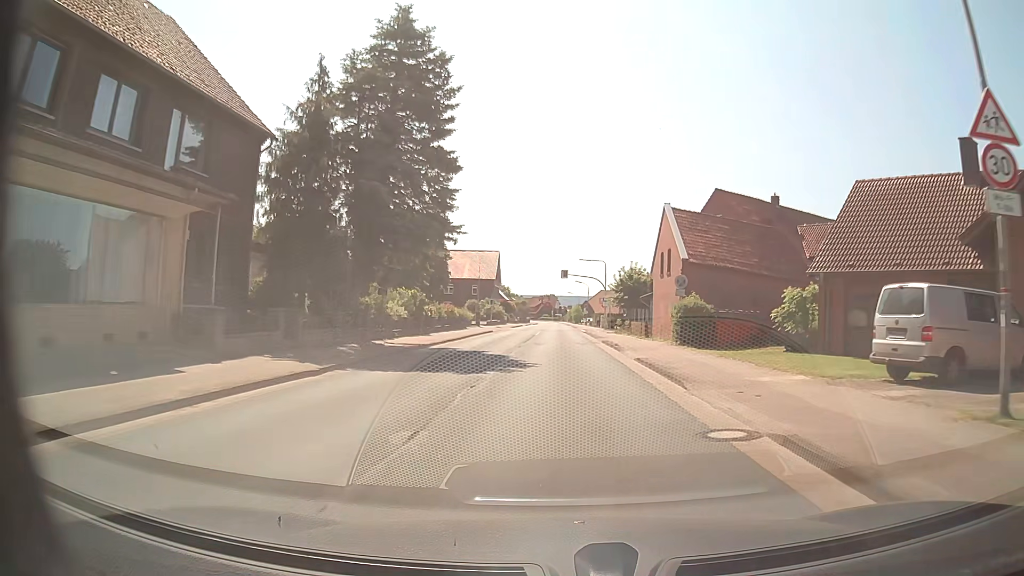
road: secondary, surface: asphalt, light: Day
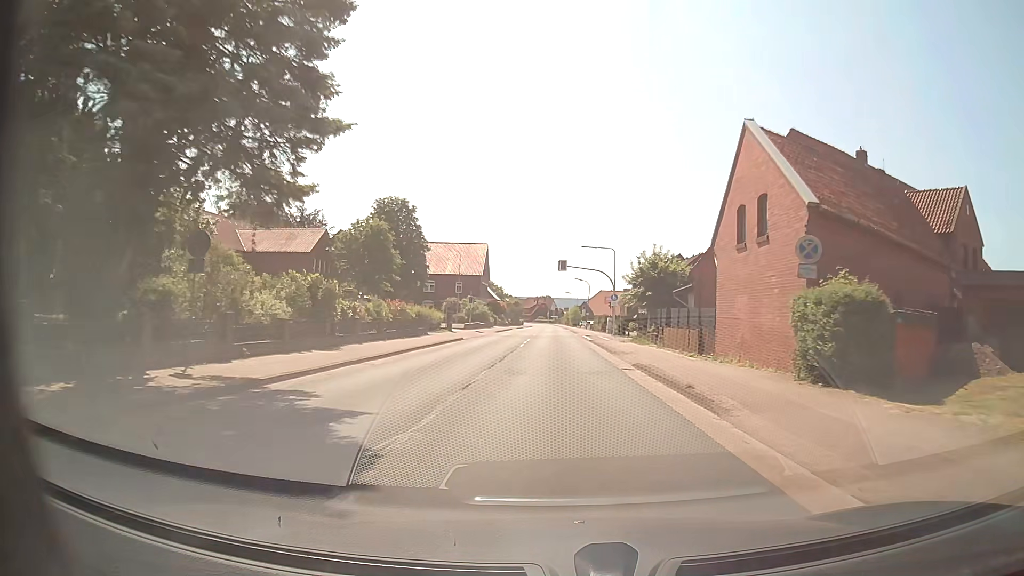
(+0.1, +15.9) m; +1°
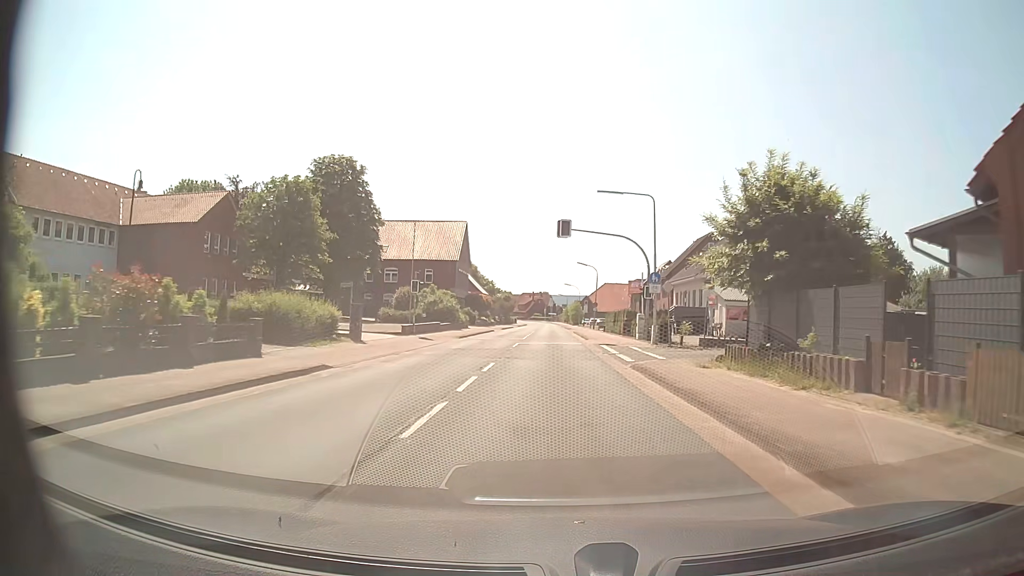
(-0.1, +24.5) m; 0°
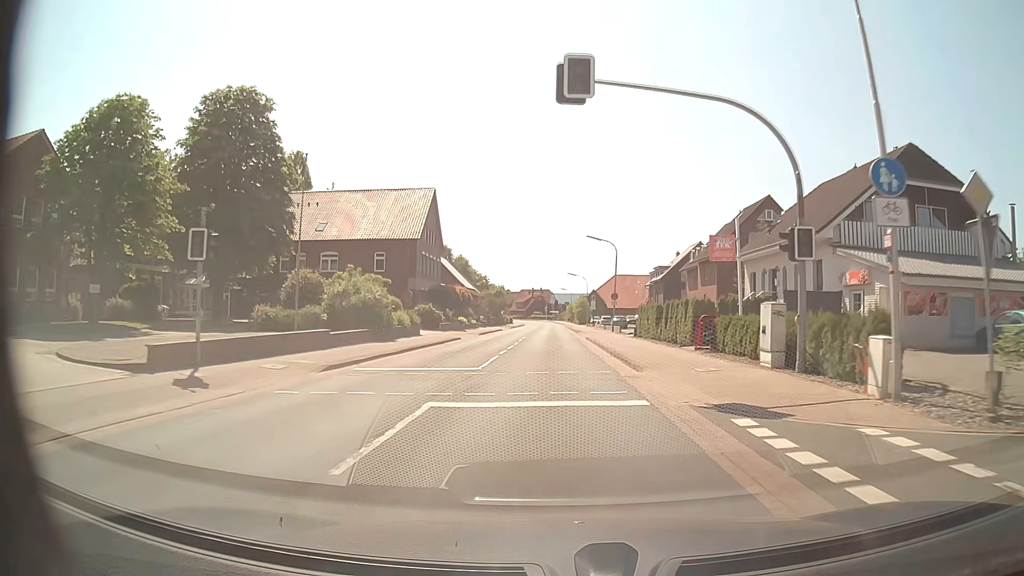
(+0.2, +24.4) m; +1°
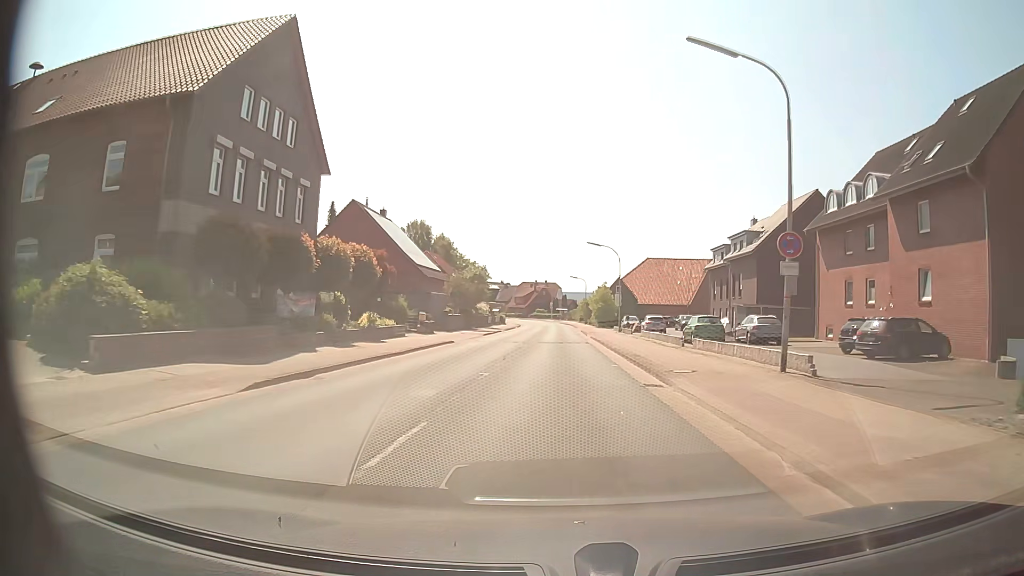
(-0.8, +40.6) m; -1°
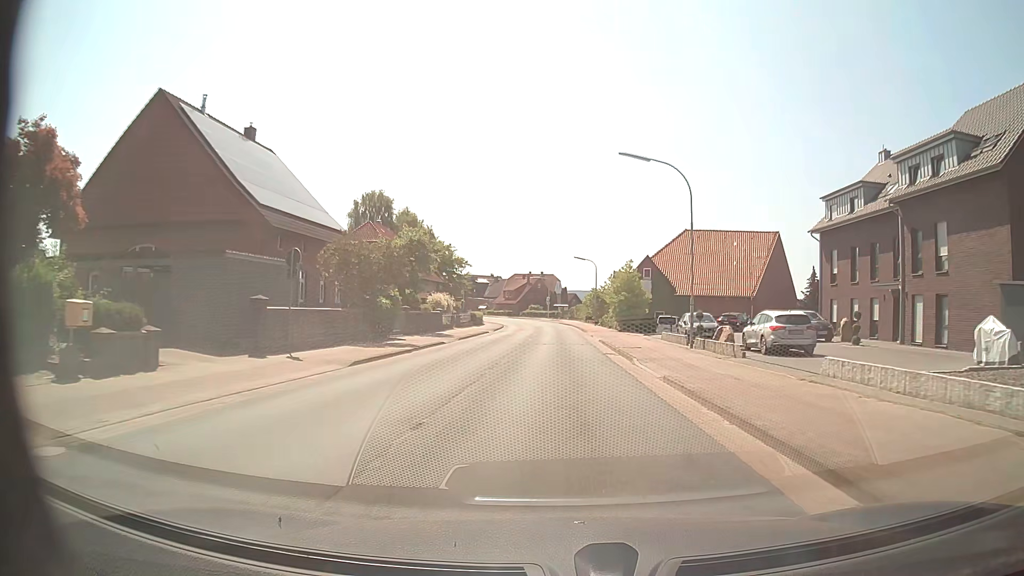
(-0.1, +32.0) m; 0°
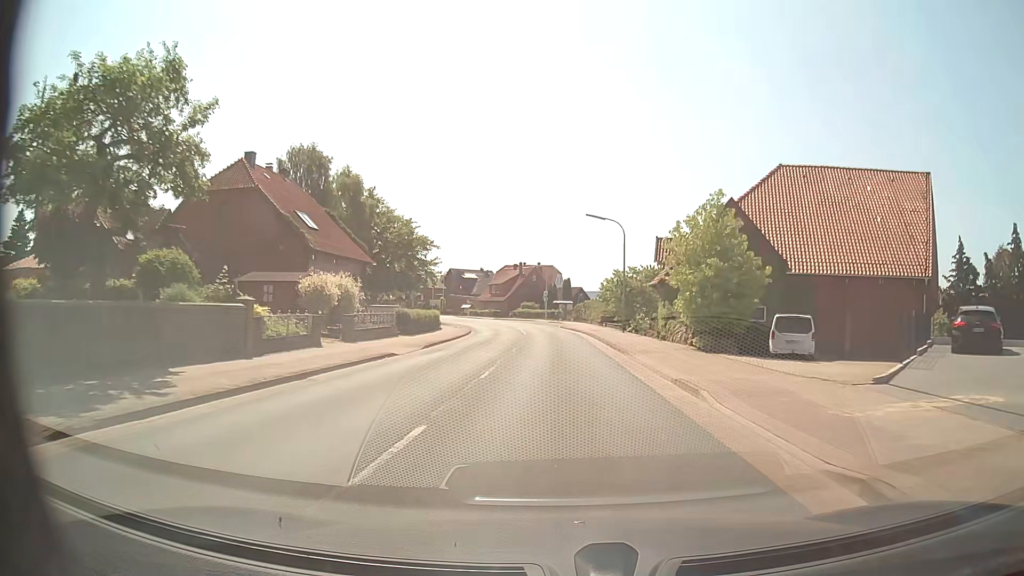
(+0.2, +31.6) m; 0°
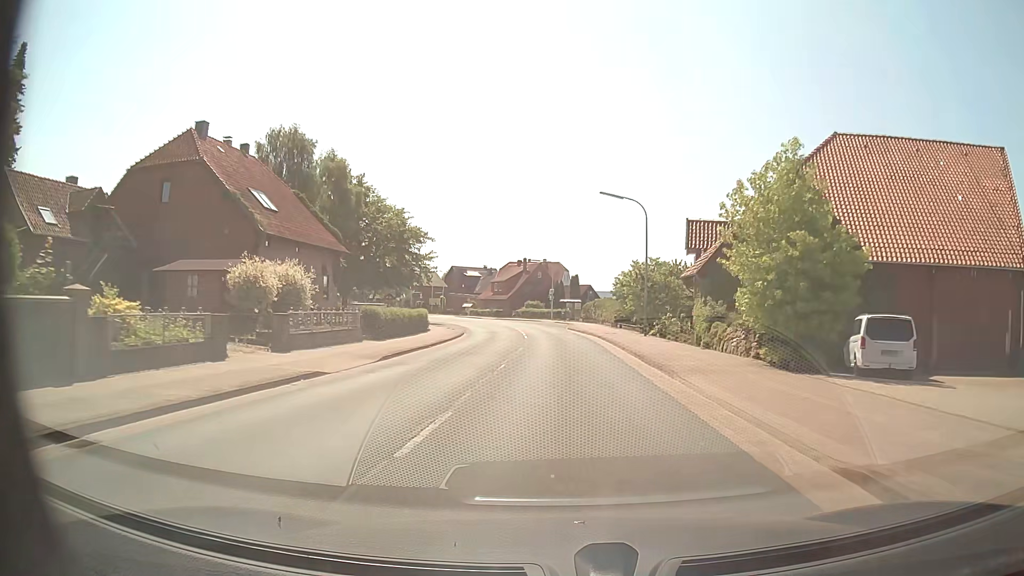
(-0.1, +7.9) m; -1°
(0, +10) (0, +20) (0, +30) (-1, +40) (-1, +50) (-2, +60) (-4, +70) (-6, +80) (-9, +89) (-13, +98) m
